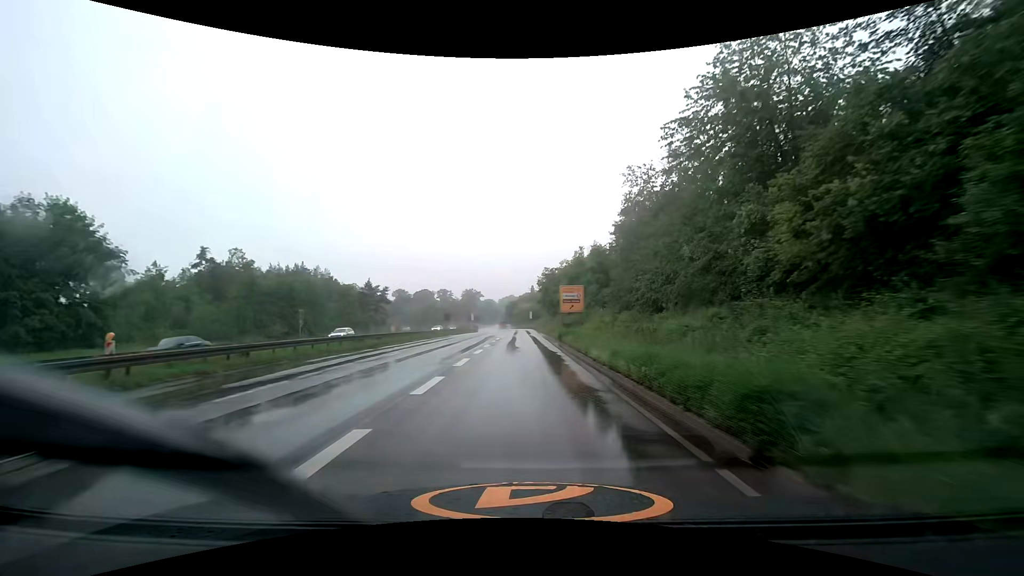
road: trunk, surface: asphalt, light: Day
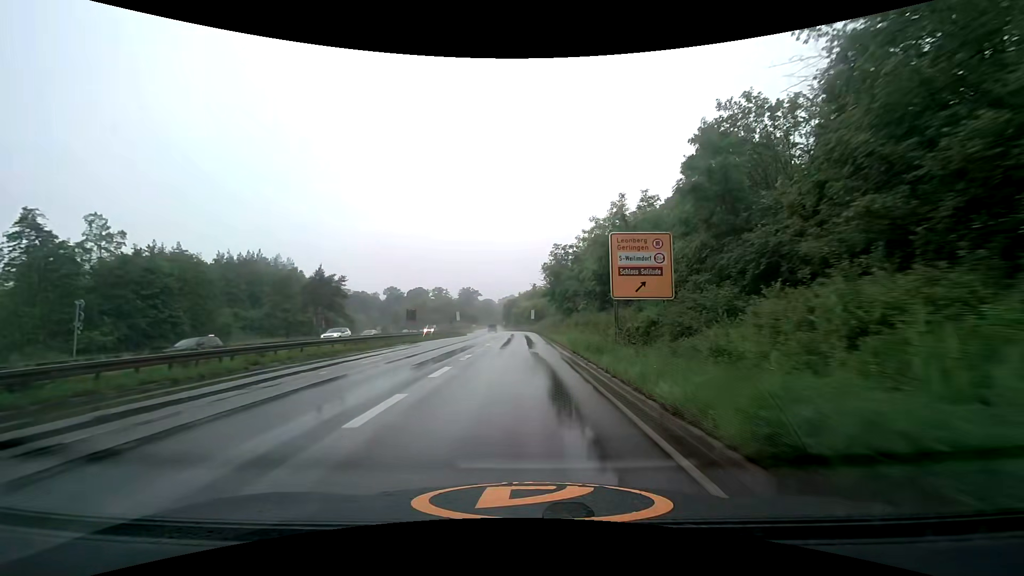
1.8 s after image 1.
(0.0, +26.7) m; 0°
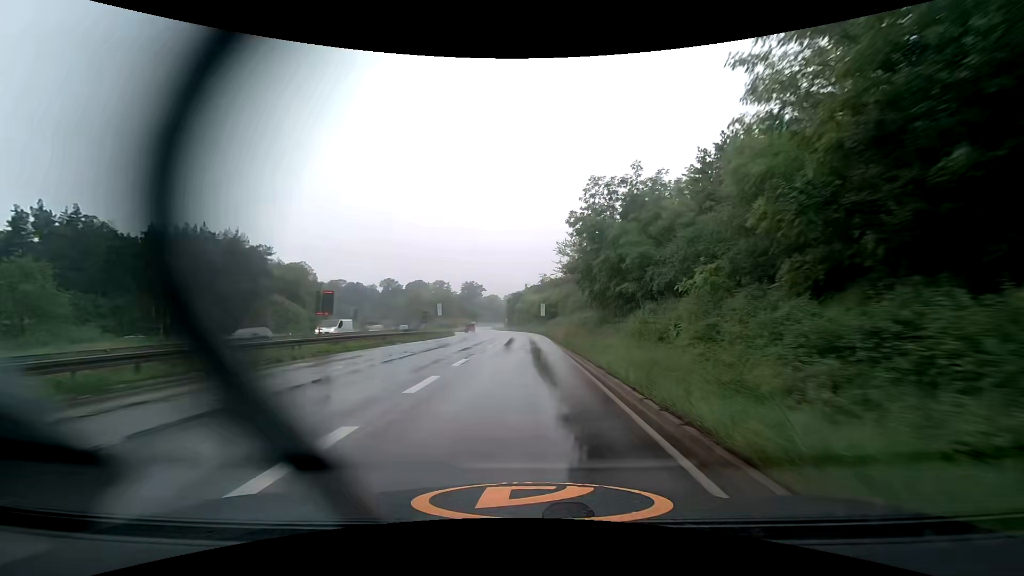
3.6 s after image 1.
(-0.1, +27.0) m; -1°
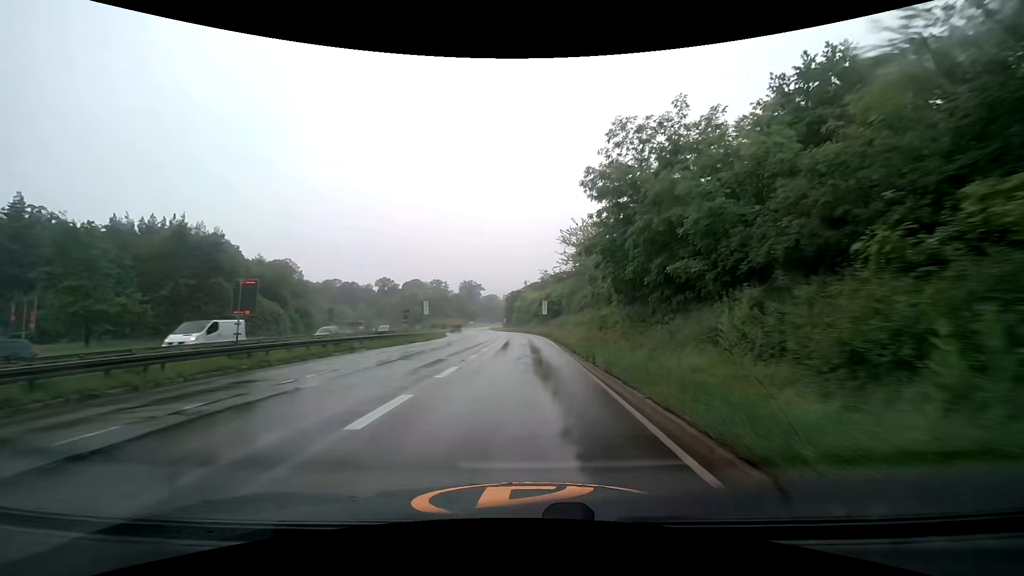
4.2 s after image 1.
(0.0, +9.1) m; 0°
